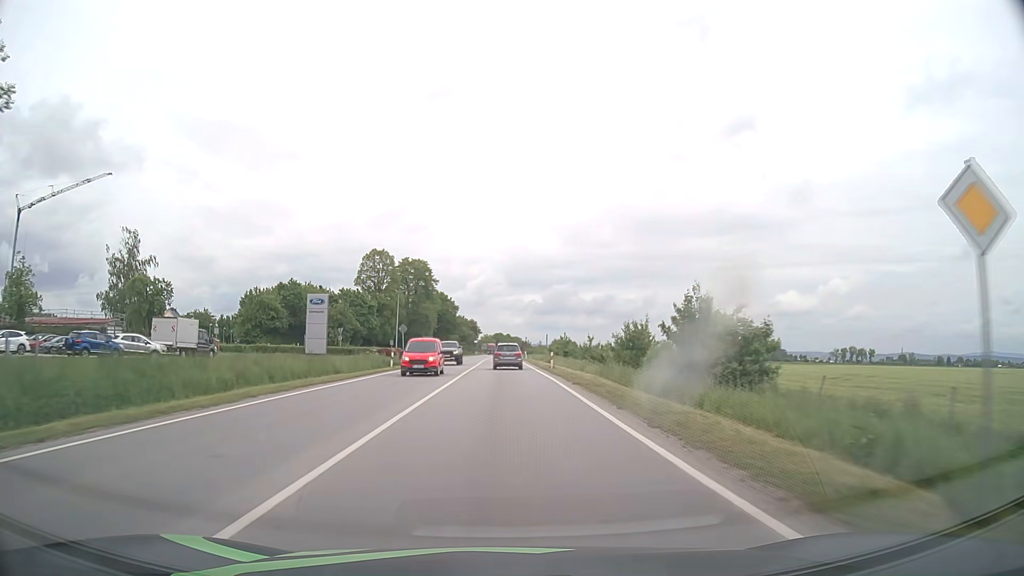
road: primary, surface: asphalt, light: Day
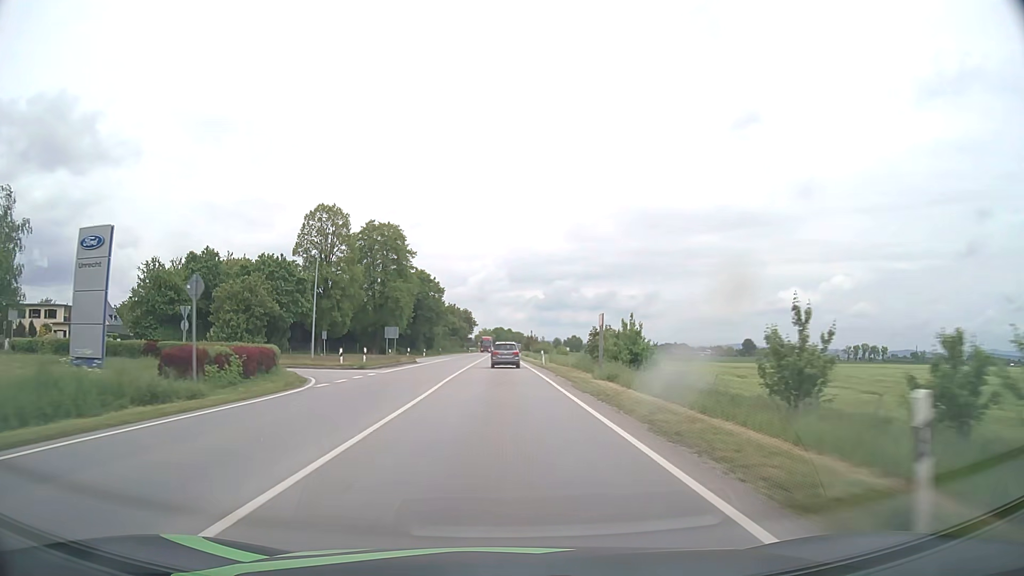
(0.0, +37.4) m; 0°
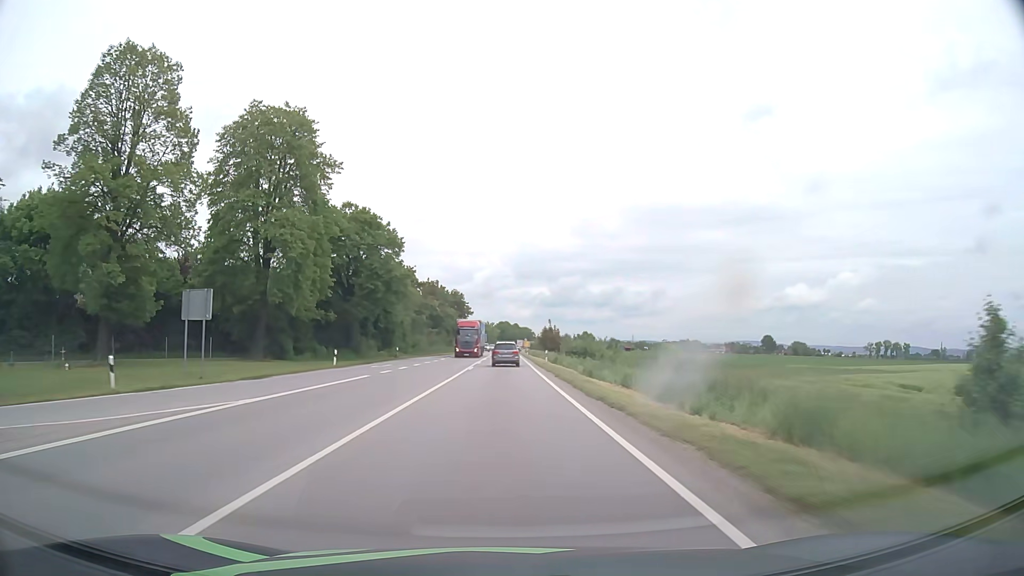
(-0.2, +51.1) m; 0°
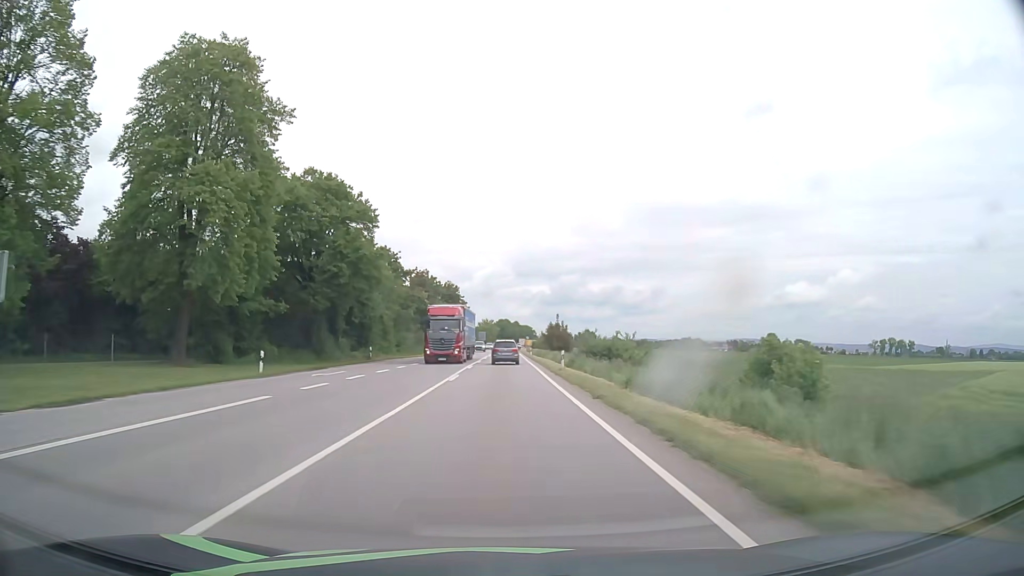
(0.0, +13.1) m; 0°
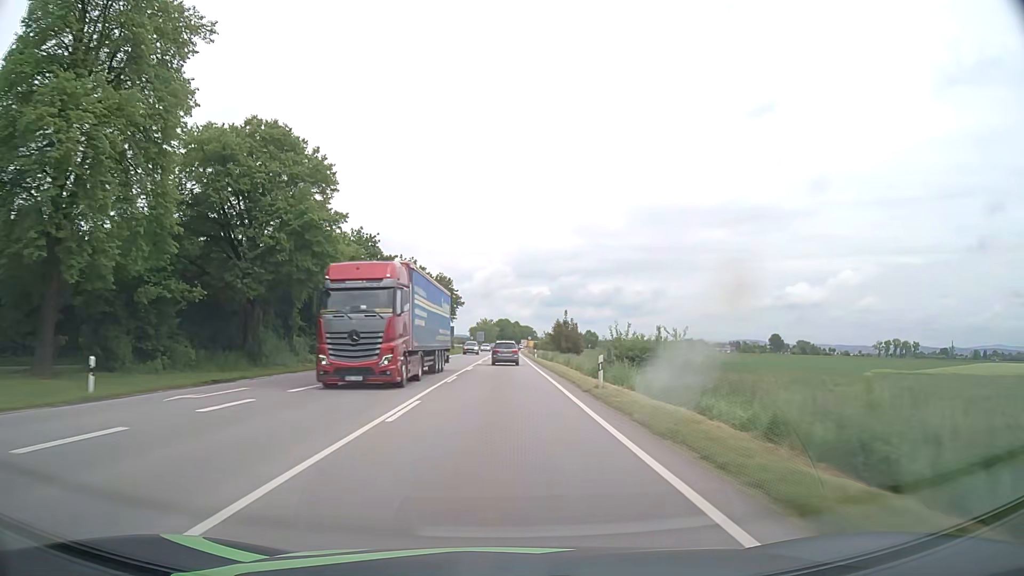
(0.0, +13.2) m; 0°
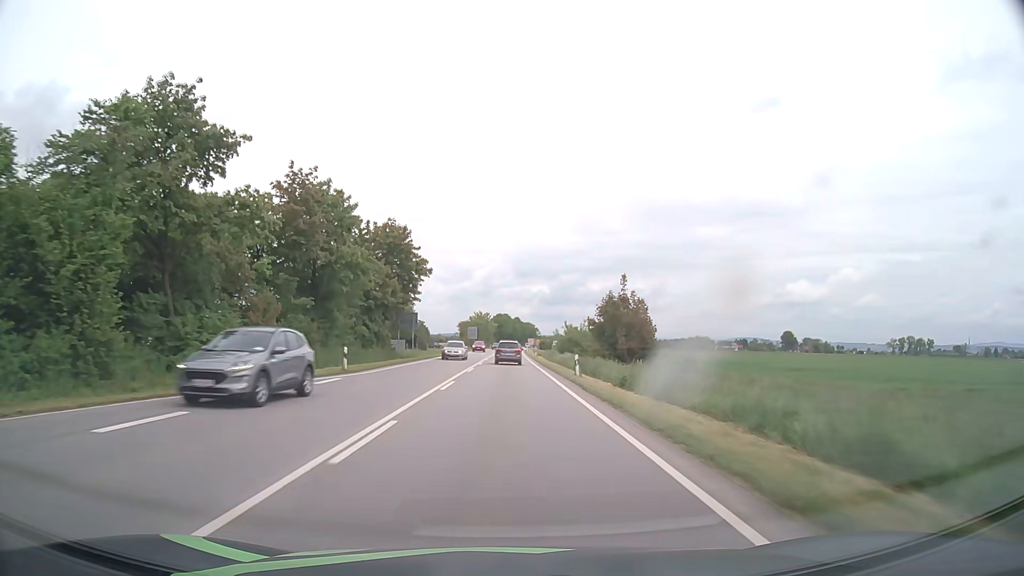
(+0.1, +40.2) m; 0°
